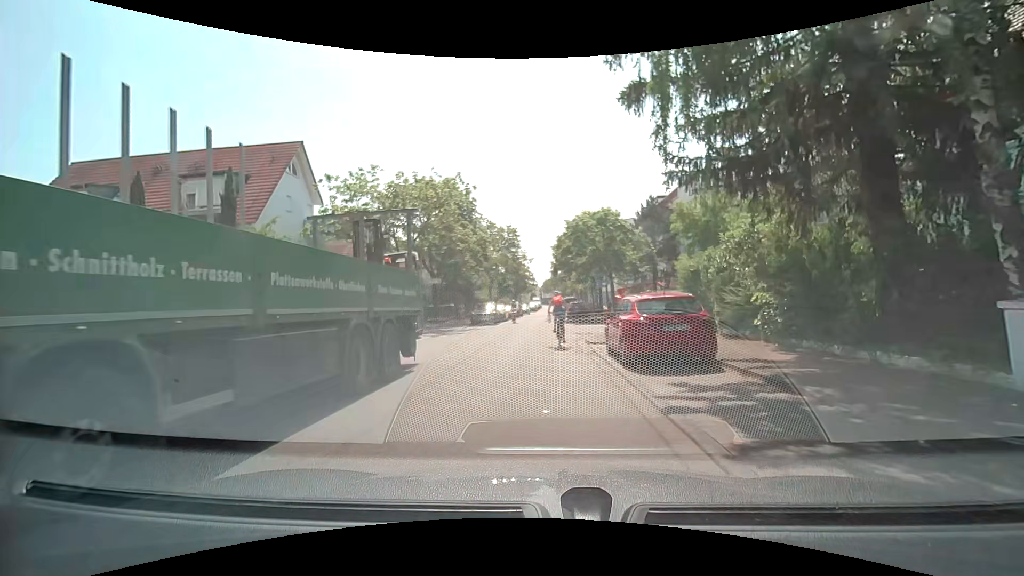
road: residential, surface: asphalt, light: Day
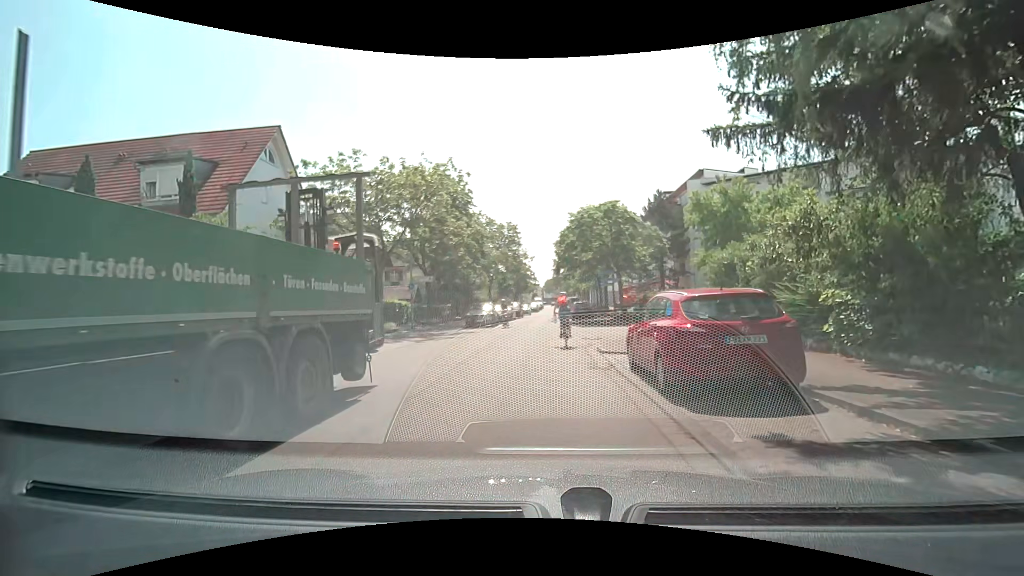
(0.0, +3.1) m; -1°
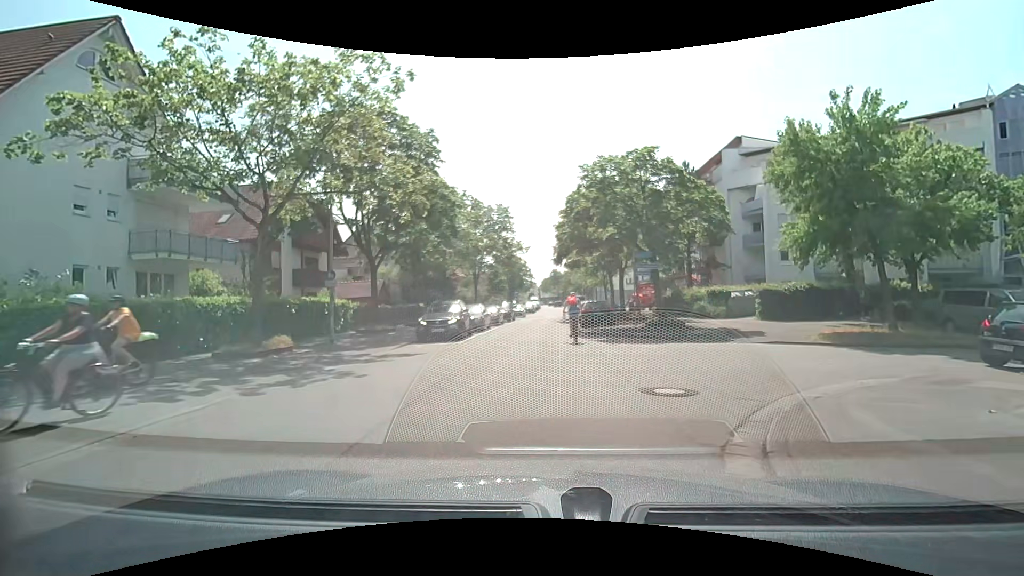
(0.0, +11.7) m; -1°
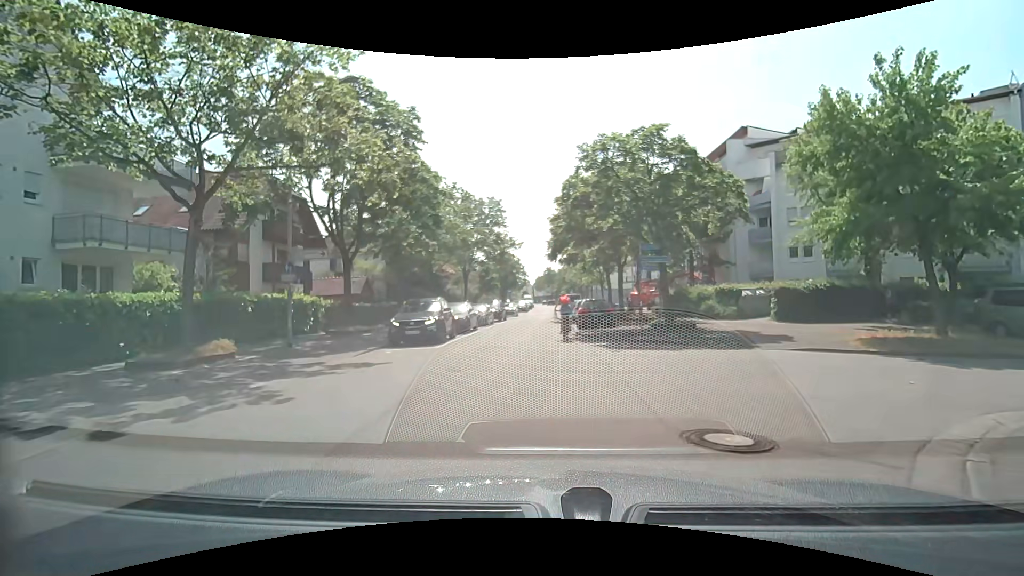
(+0.1, +2.7) m; +2°
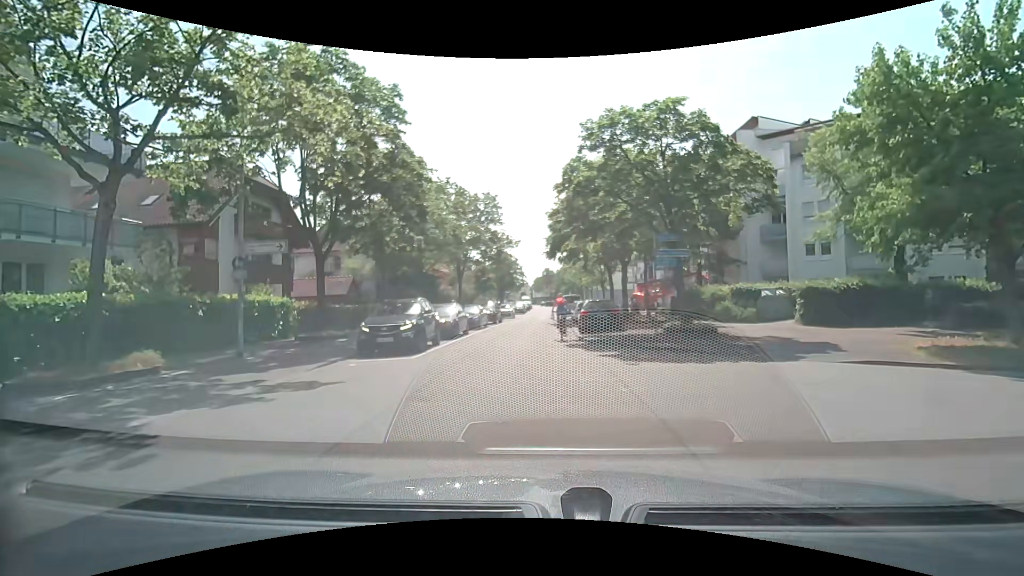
(0.0, +2.7) m; 0°
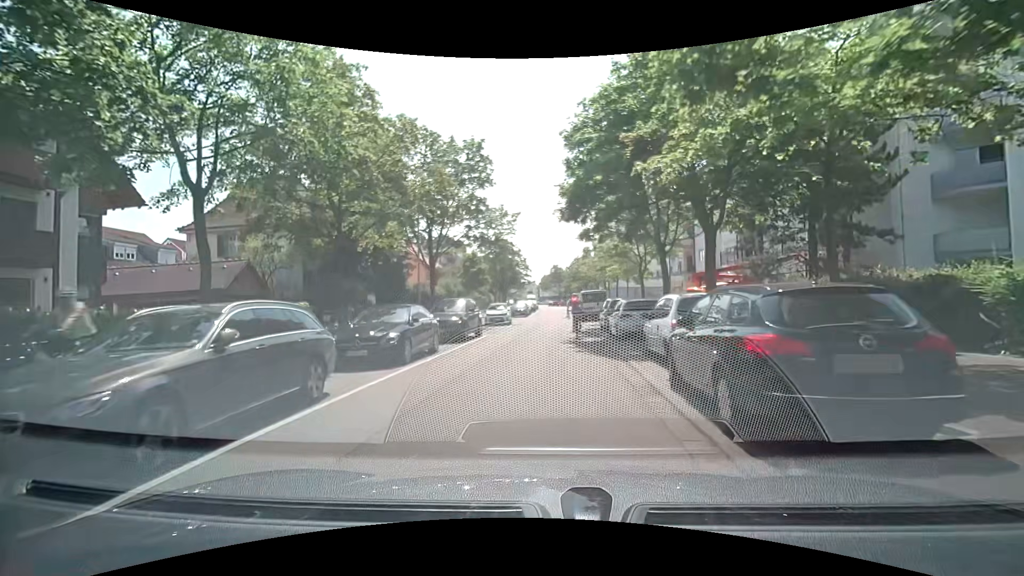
(0.0, +16.5) m; 0°
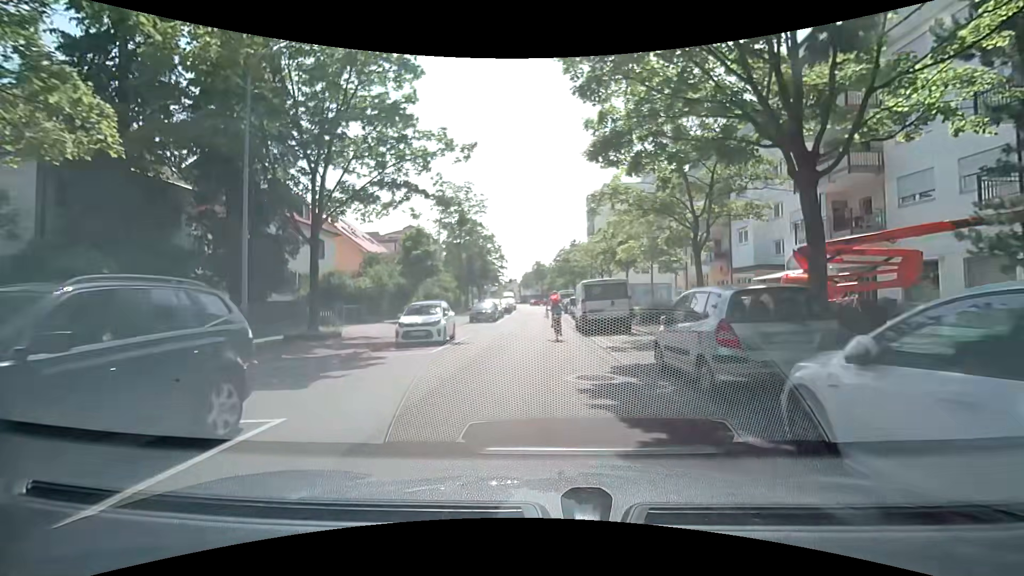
(+0.2, +16.0) m; +1°
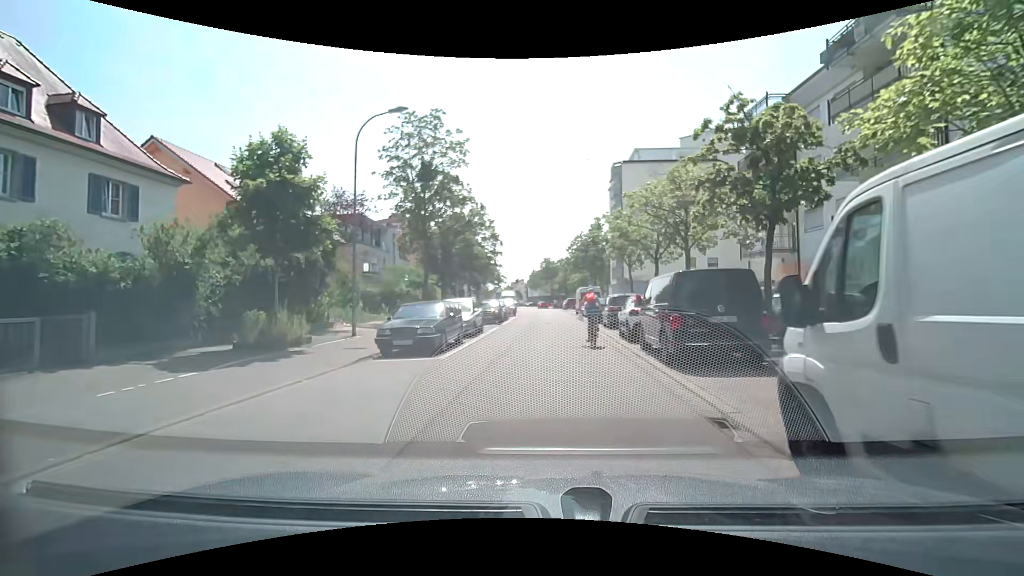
(-0.1, +20.0) m; -1°
(0, +10) (+1, +20) (+1, +30) (+2, +40) (+2, +50) (+2, +60) (+2, +70) (+2, +80) (+2, +90) (+2, +100) m
